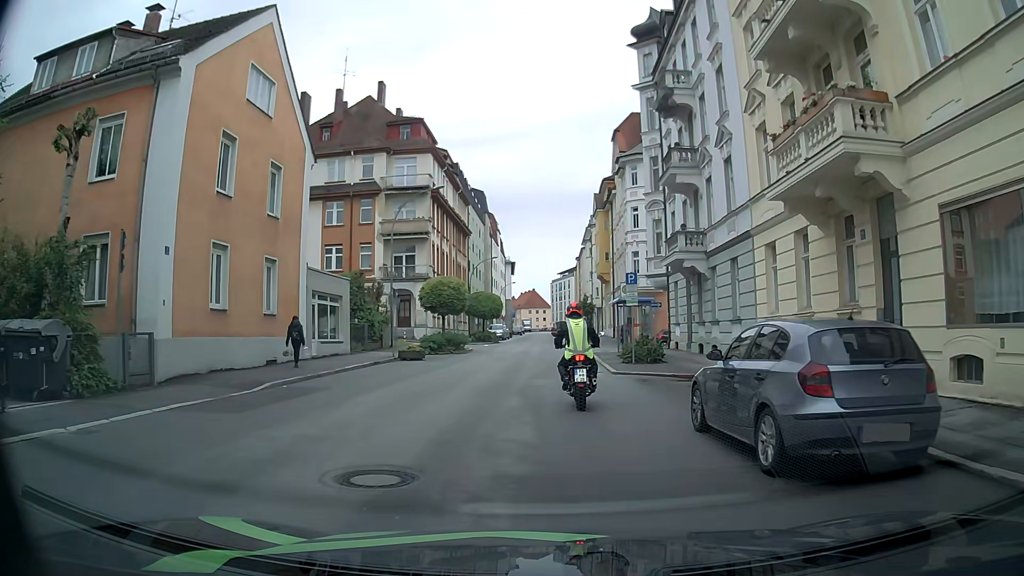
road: tertiary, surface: asphalt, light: Day
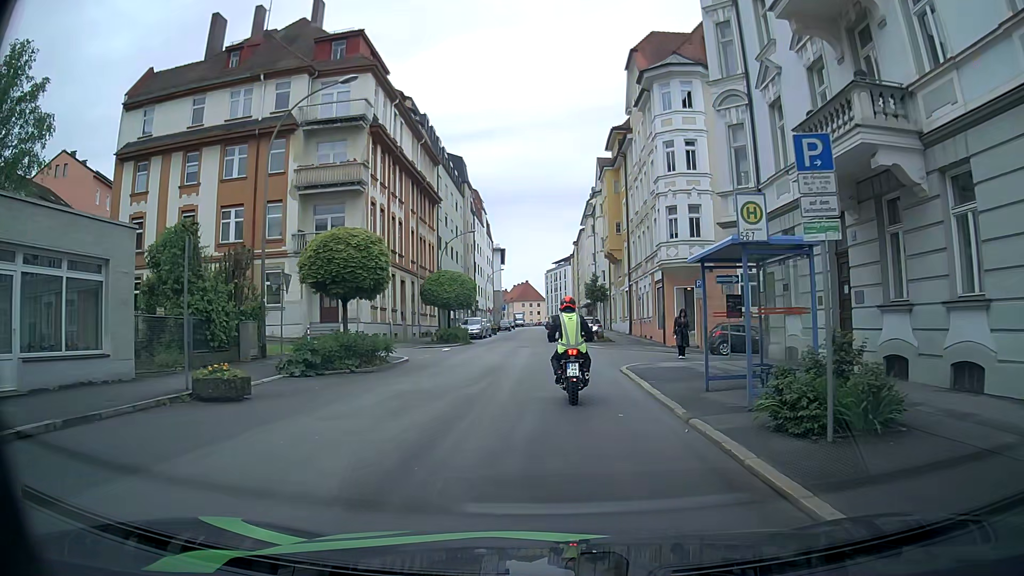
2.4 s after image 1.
(-0.1, +16.9) m; +1°
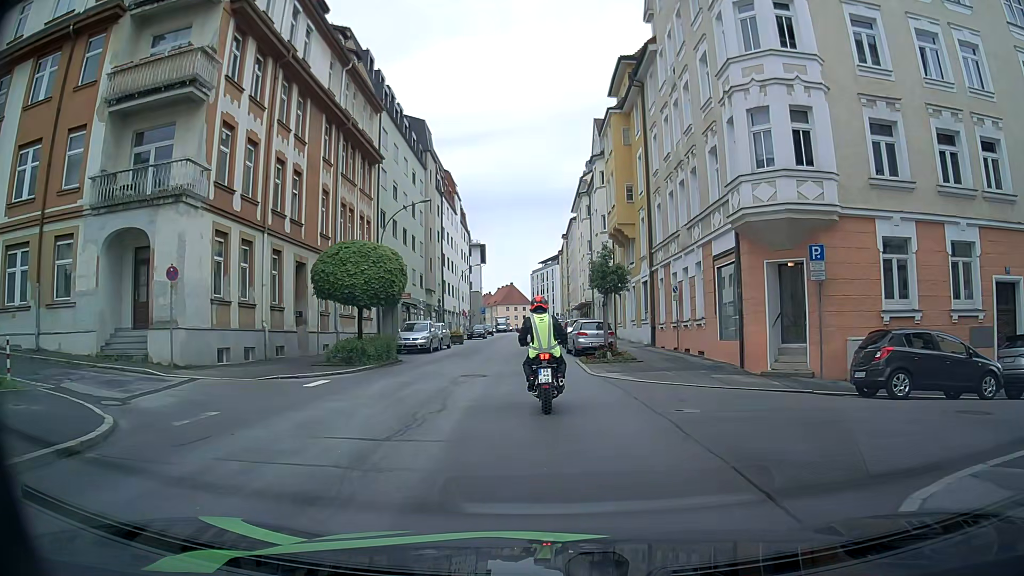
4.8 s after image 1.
(-0.1, +16.2) m; 0°
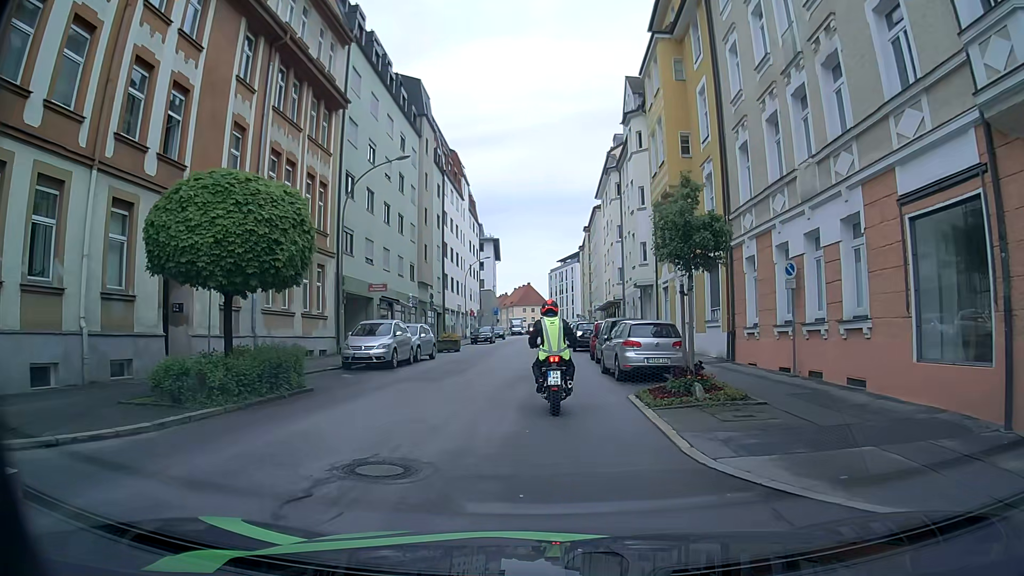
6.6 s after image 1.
(0.0, +11.2) m; -1°
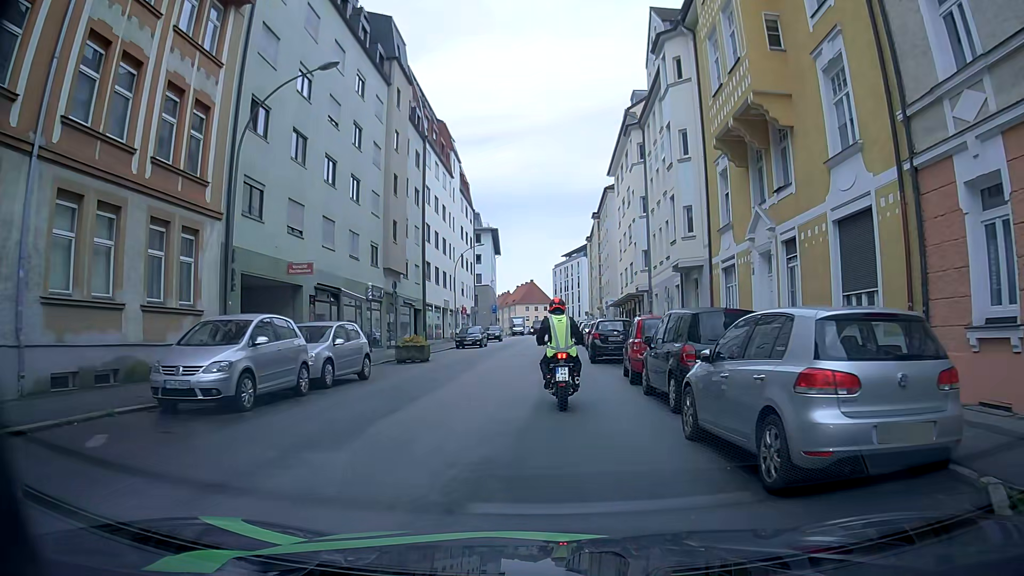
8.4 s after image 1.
(0.0, +11.4) m; 0°
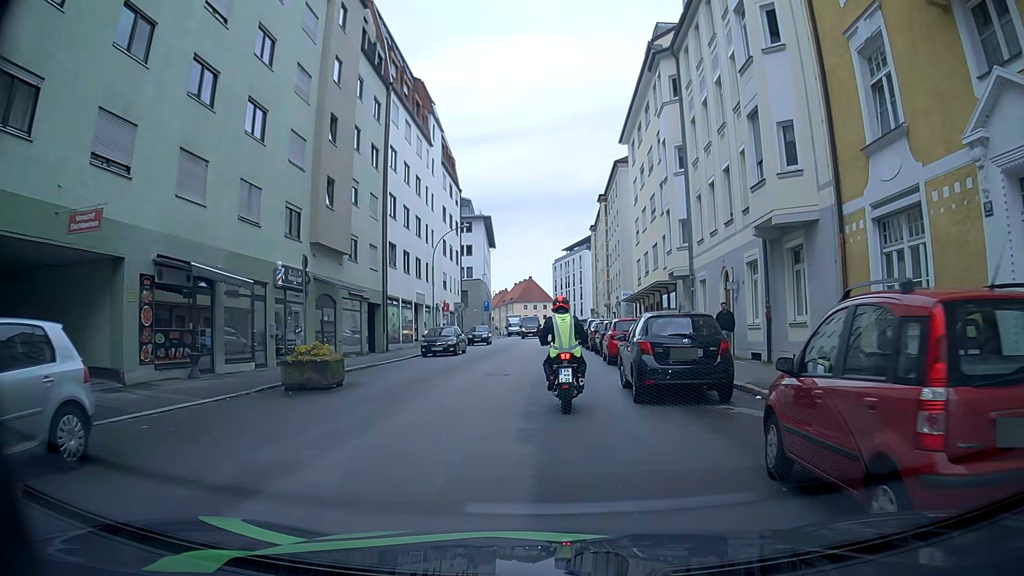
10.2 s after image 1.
(+0.1, +11.7) m; 0°
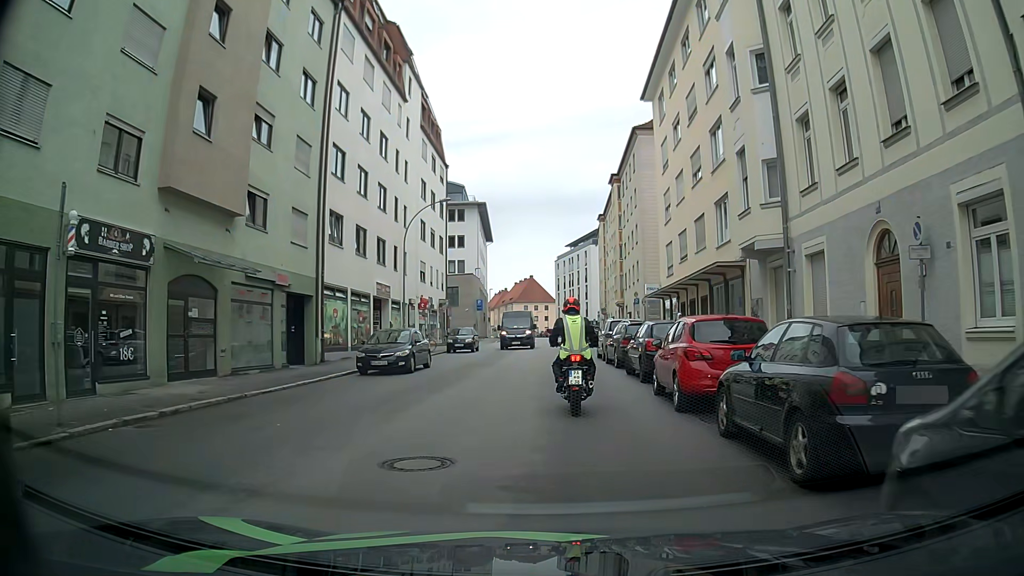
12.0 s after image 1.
(+0.1, +11.2) m; +1°
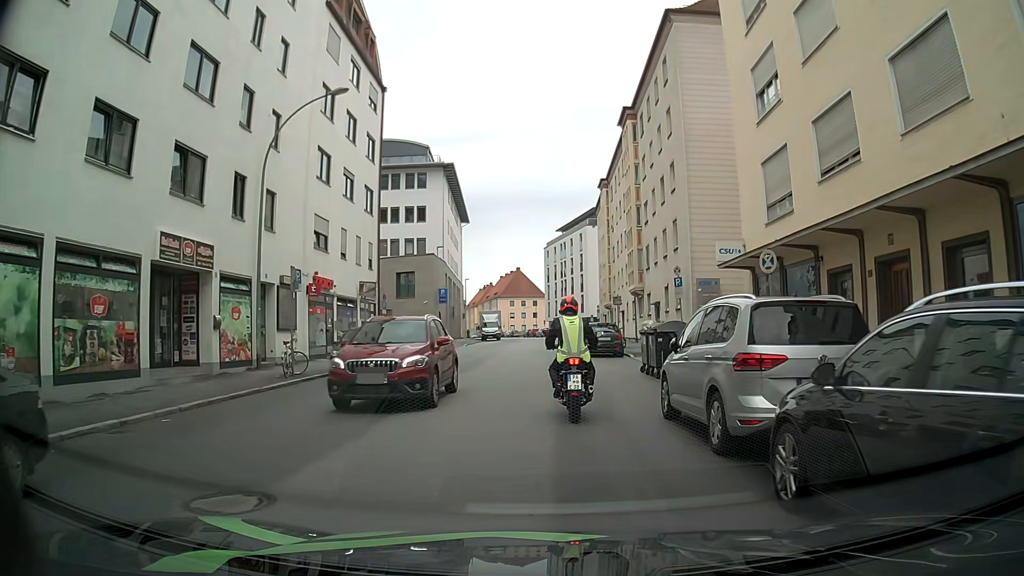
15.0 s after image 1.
(-0.1, +19.3) m; -1°
(0, +10) (0, +20) (+1, +30) (+1, +40) (+1, +50) (+1, +60) (+1, +70) (+1, +80) (+1, +90) (-1, +100) m
